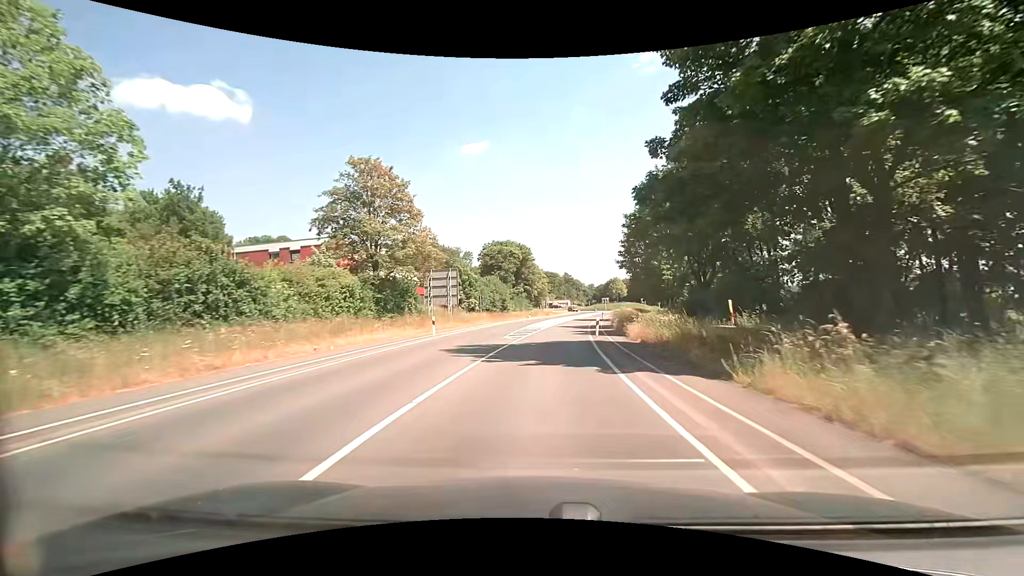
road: secondary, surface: asphalt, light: Day
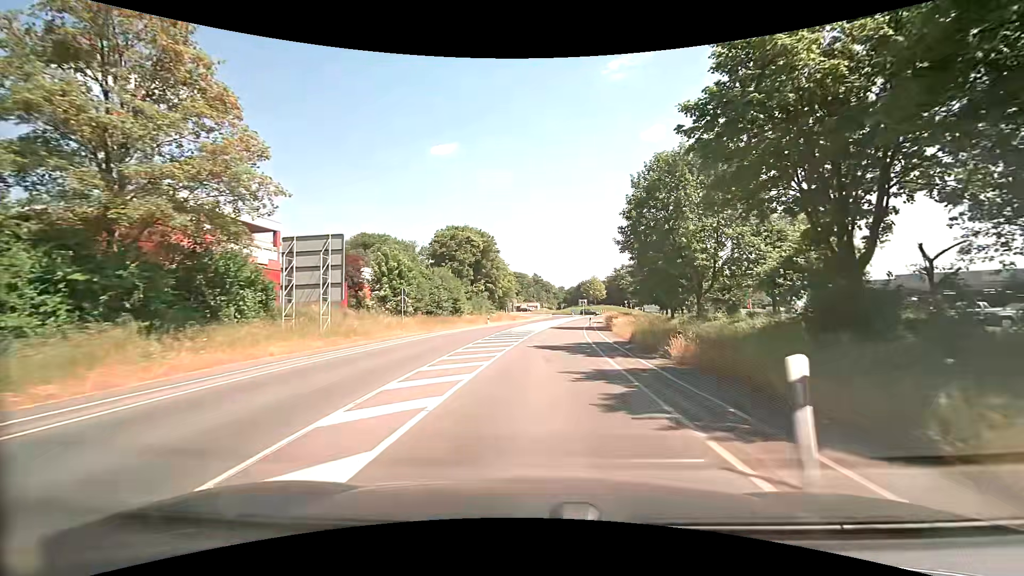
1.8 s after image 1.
(+0.7, +22.3) m; +4°
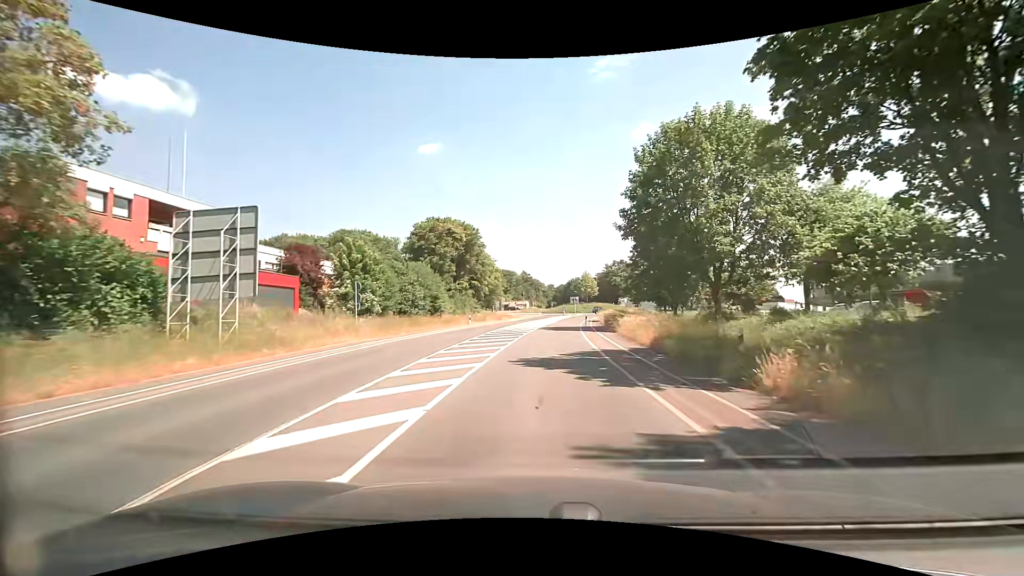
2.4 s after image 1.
(+0.1, +7.0) m; +1°
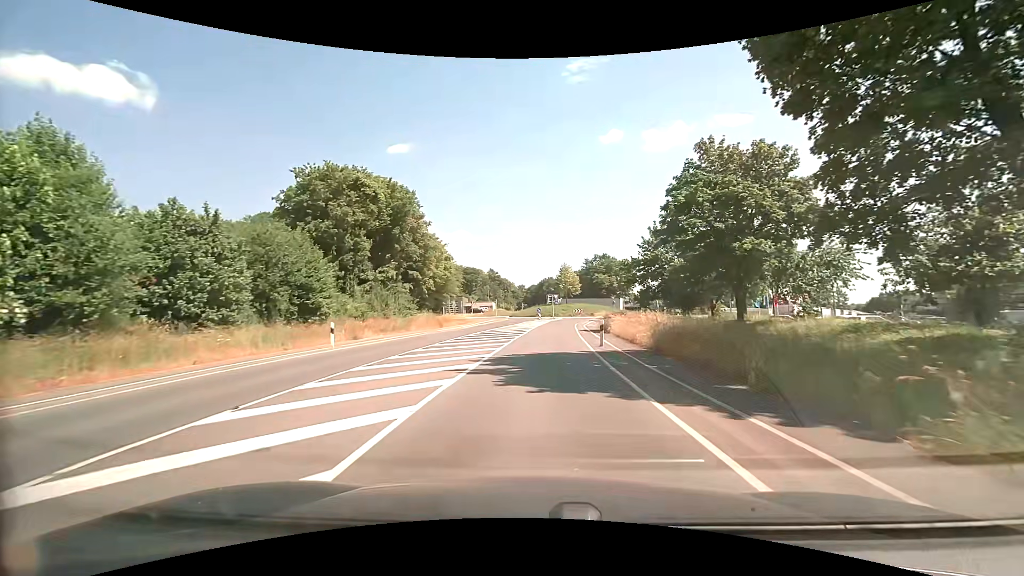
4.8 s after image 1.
(+0.8, +27.5) m; +3°
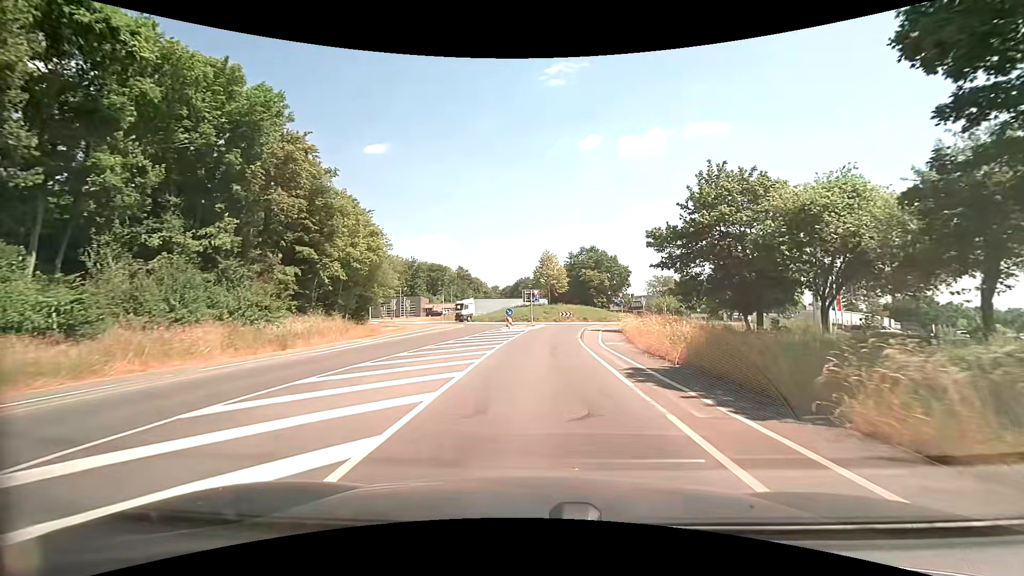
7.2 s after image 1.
(+0.6, +25.9) m; +3°
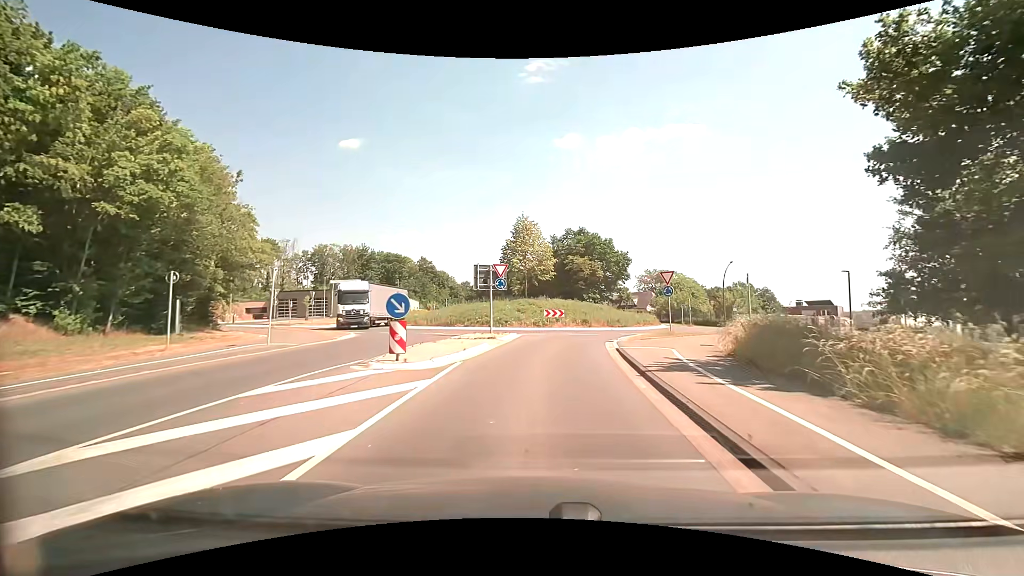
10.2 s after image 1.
(+0.6, +26.0) m; +2°
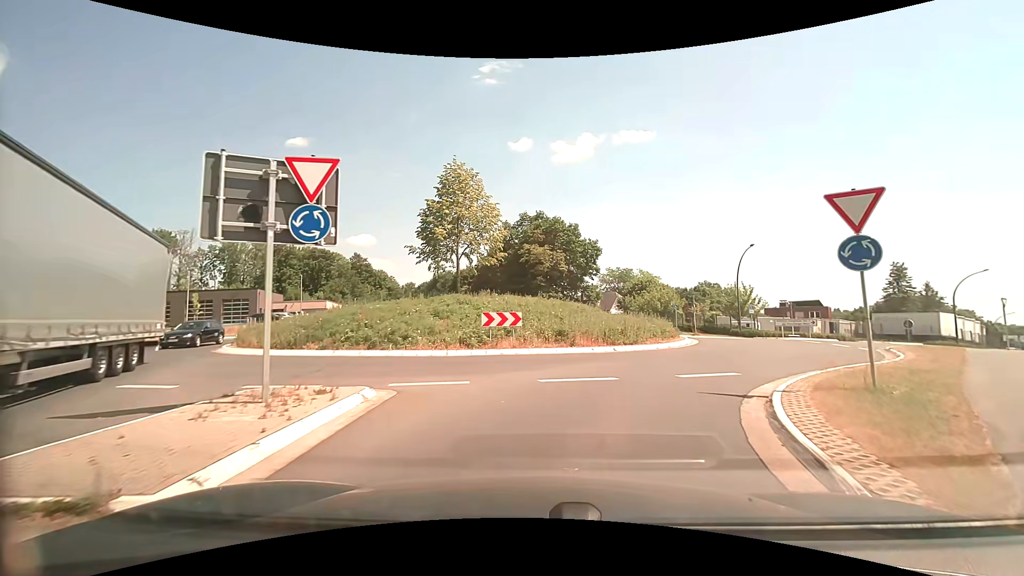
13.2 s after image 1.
(+0.9, +18.8) m; +5°
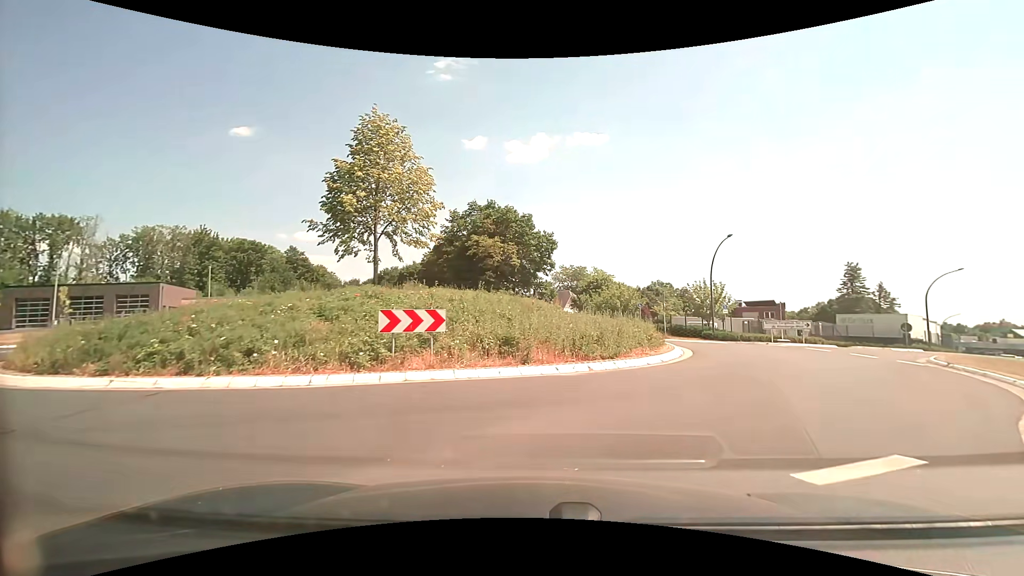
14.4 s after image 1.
(+0.3, +7.0) m; +6°
(+2, +10) (+7, +18) (+9, +28) (+4, +36) (-6, +39) (-15, +36) (-21, +29) (-21, +19) (-15, +11) (-5, +9) m
